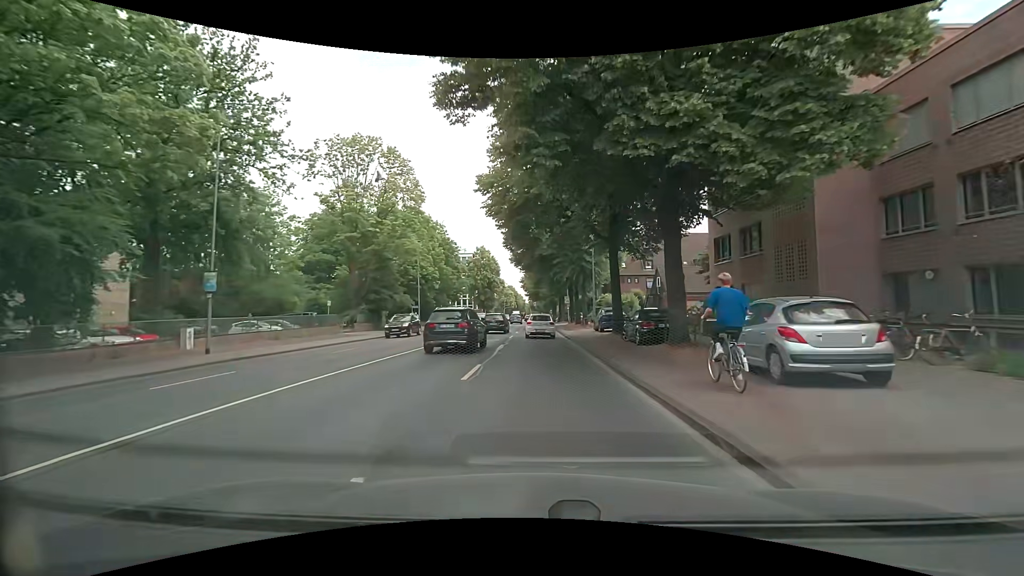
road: secondary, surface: asphalt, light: Day
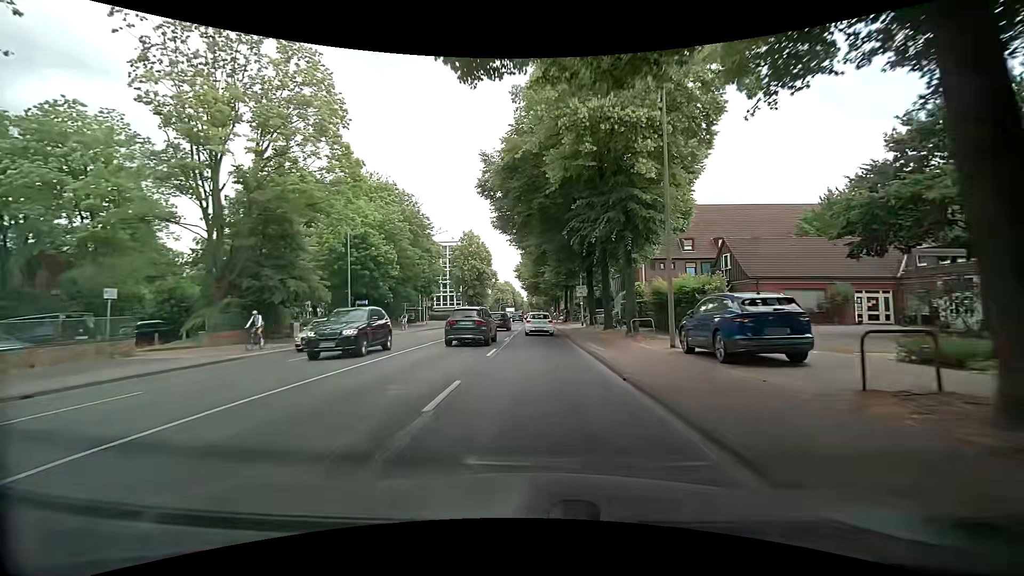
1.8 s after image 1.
(-0.2, +22.0) m; 0°
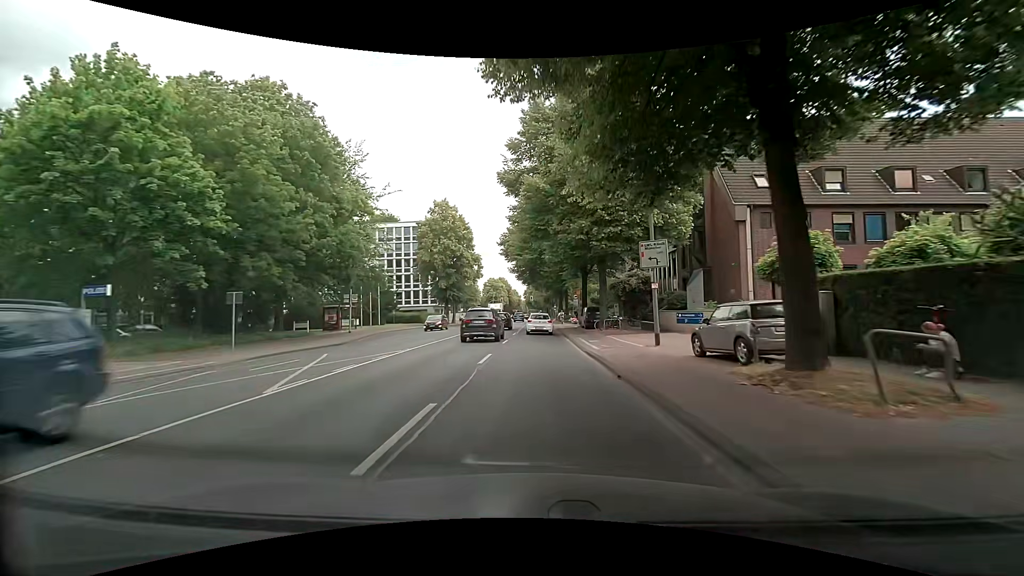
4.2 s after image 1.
(+0.1, +30.0) m; +1°
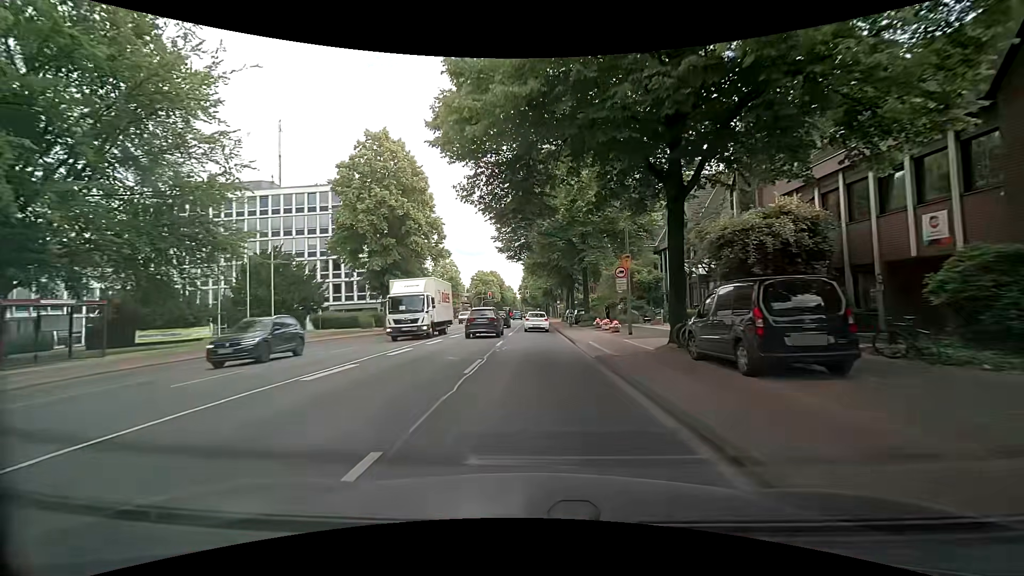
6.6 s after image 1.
(-0.4, +30.3) m; -1°
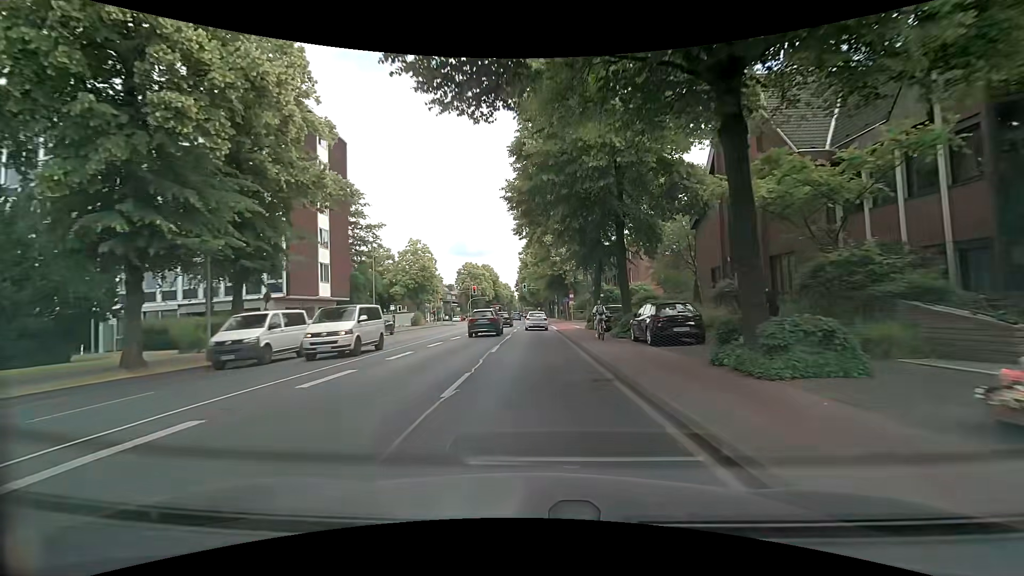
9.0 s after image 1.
(+0.1, +30.4) m; +1°
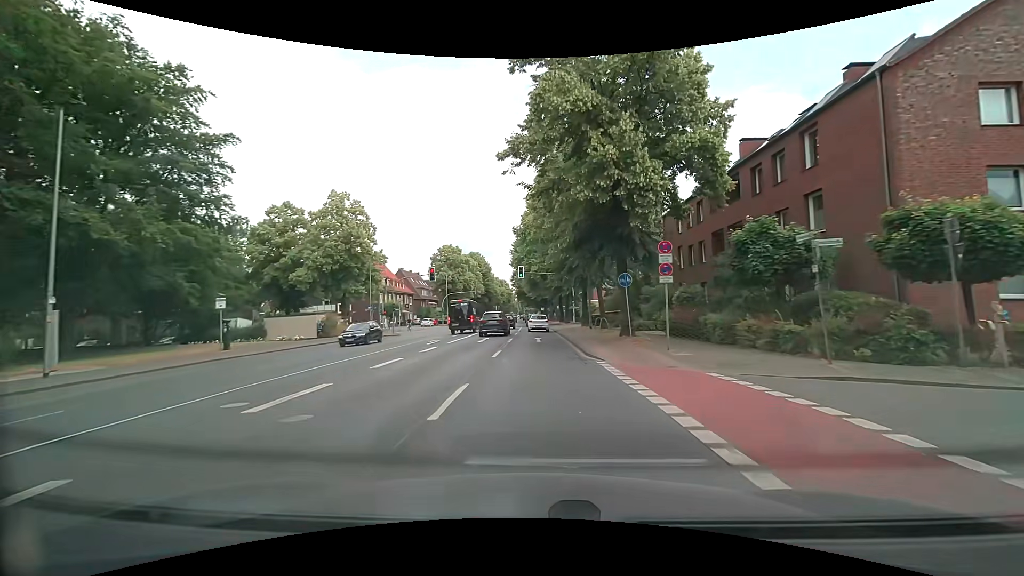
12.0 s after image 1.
(-0.5, +38.1) m; 0°
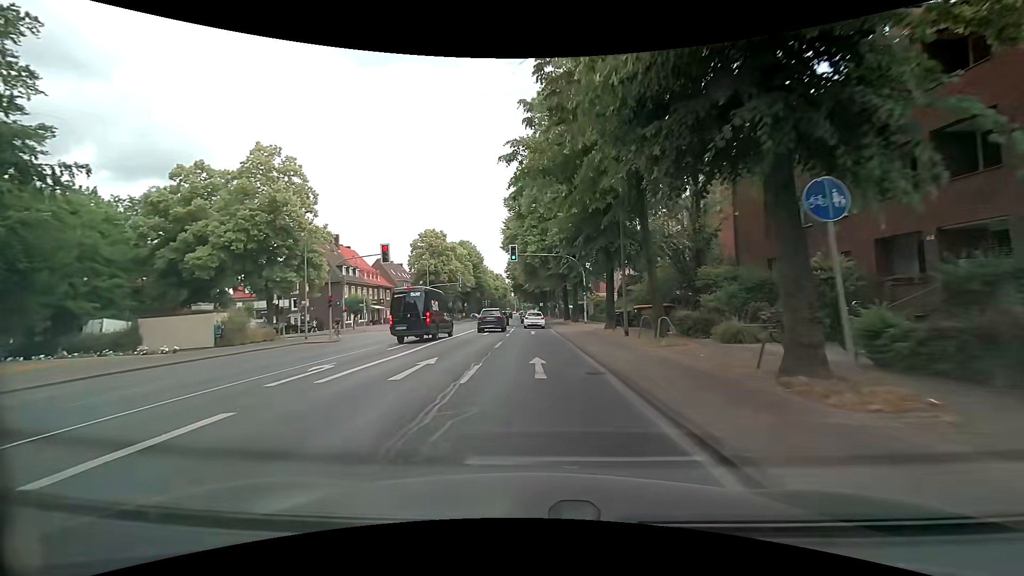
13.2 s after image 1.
(0.0, +15.2) m; 0°
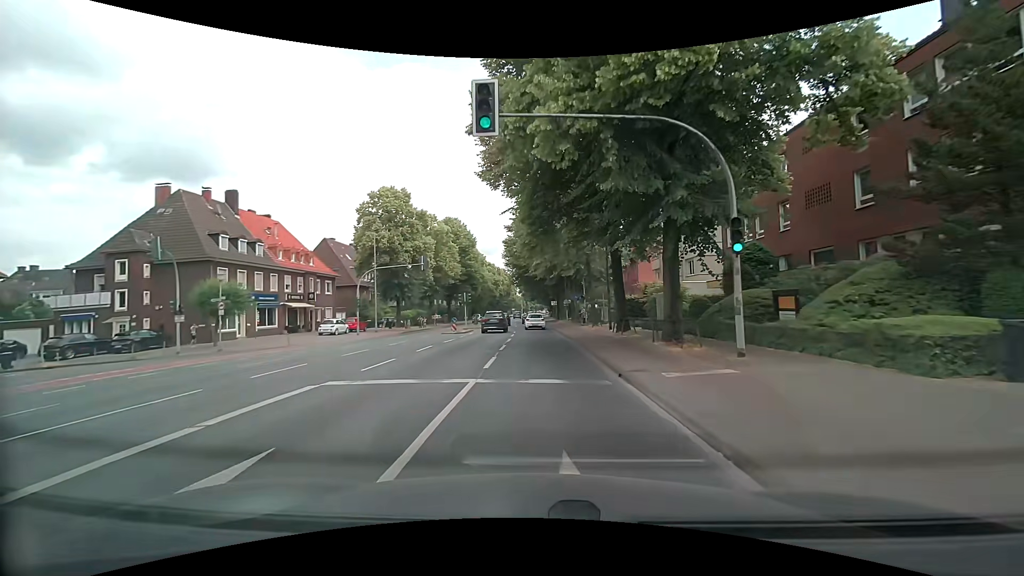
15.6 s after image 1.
(-0.2, +30.5) m; 0°
(0, +10) (0, +20) (-1, +30) (-1, +40) (-1, +50) (-2, +60) (-2, +70) (-2, +80) (-3, +90) (-3, +100) m
